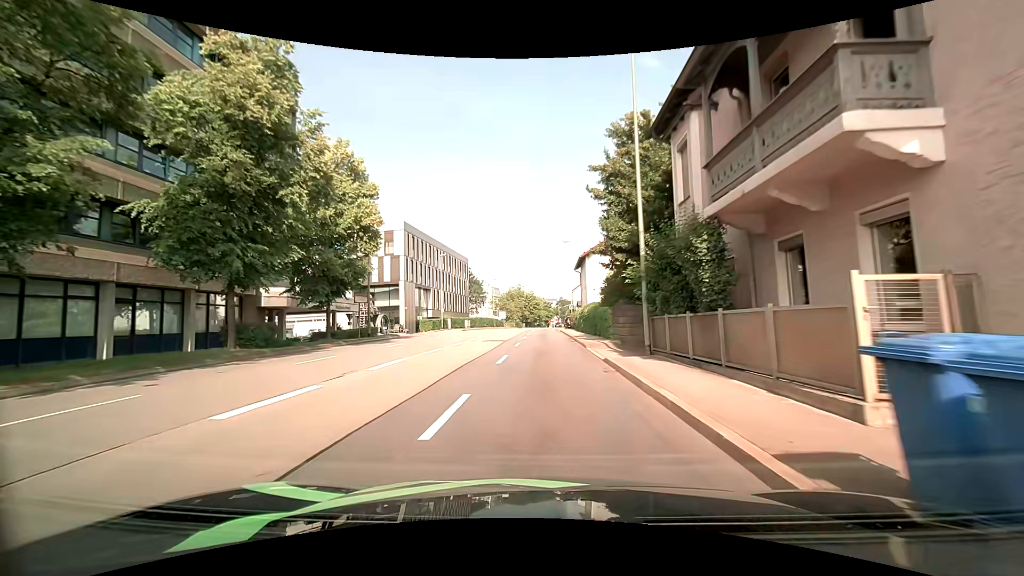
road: primary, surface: asphalt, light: Day
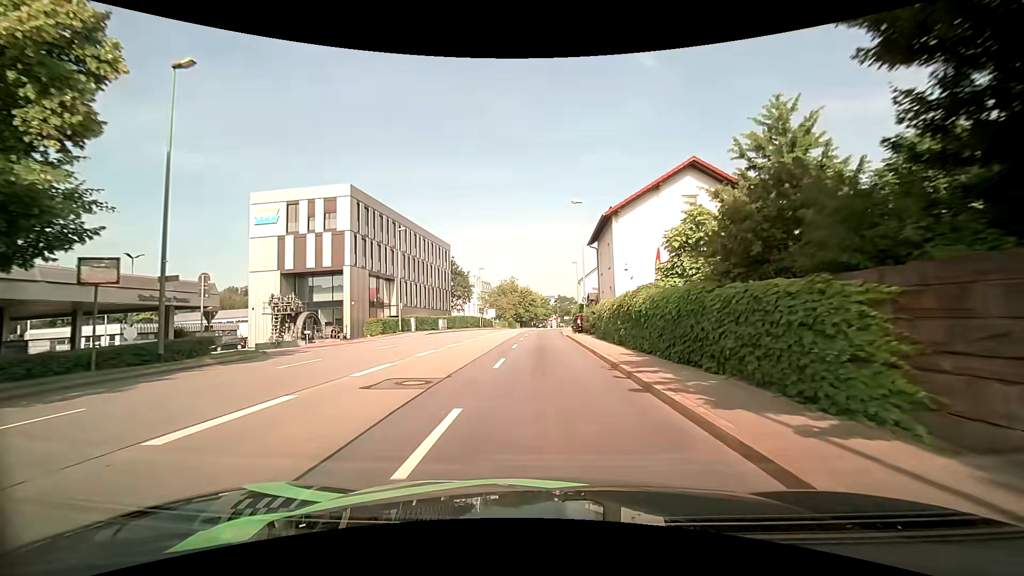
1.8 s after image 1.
(0.0, +19.3) m; 0°
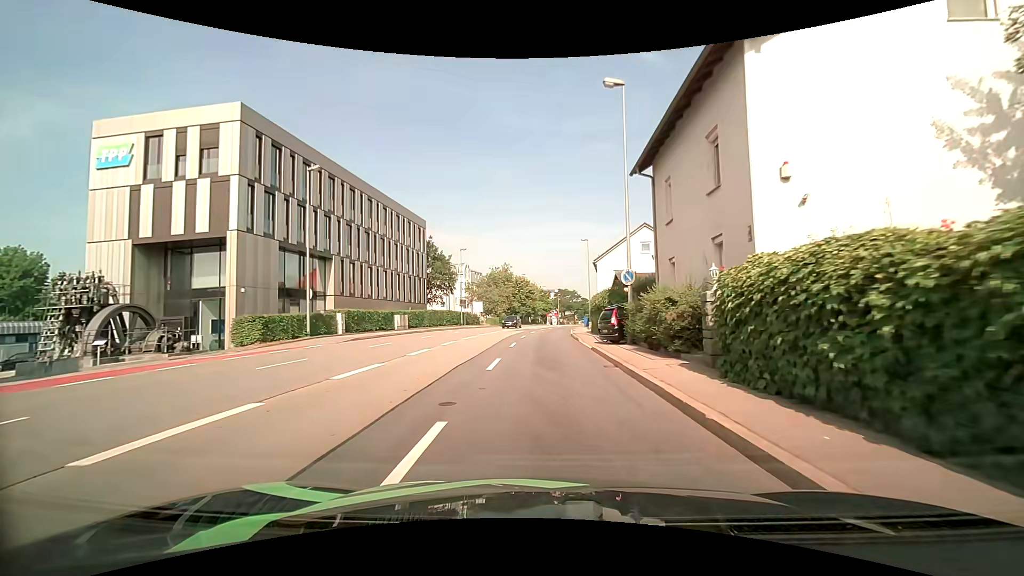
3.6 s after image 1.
(+0.1, +19.0) m; 0°
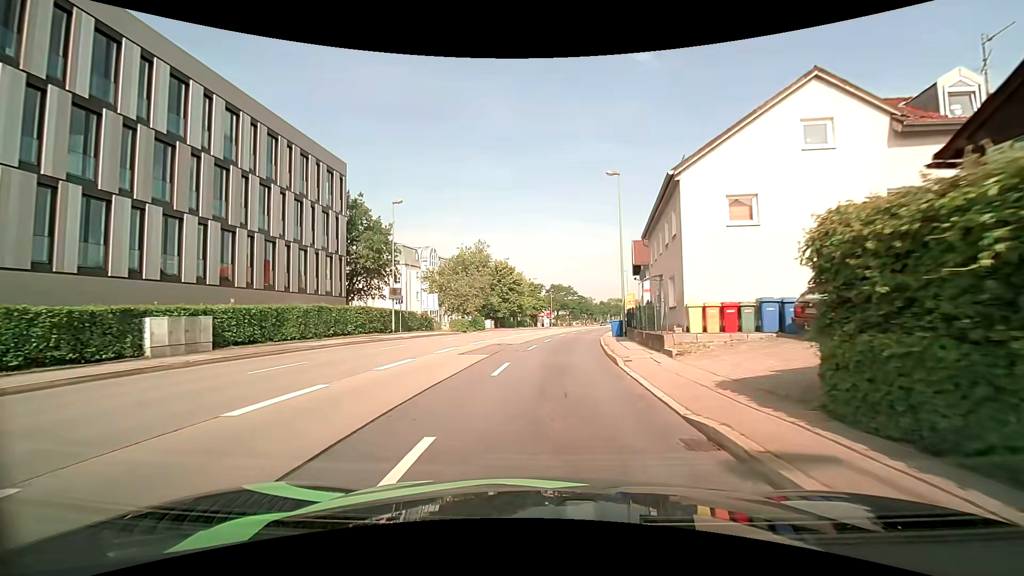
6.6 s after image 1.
(+0.1, +27.5) m; +1°
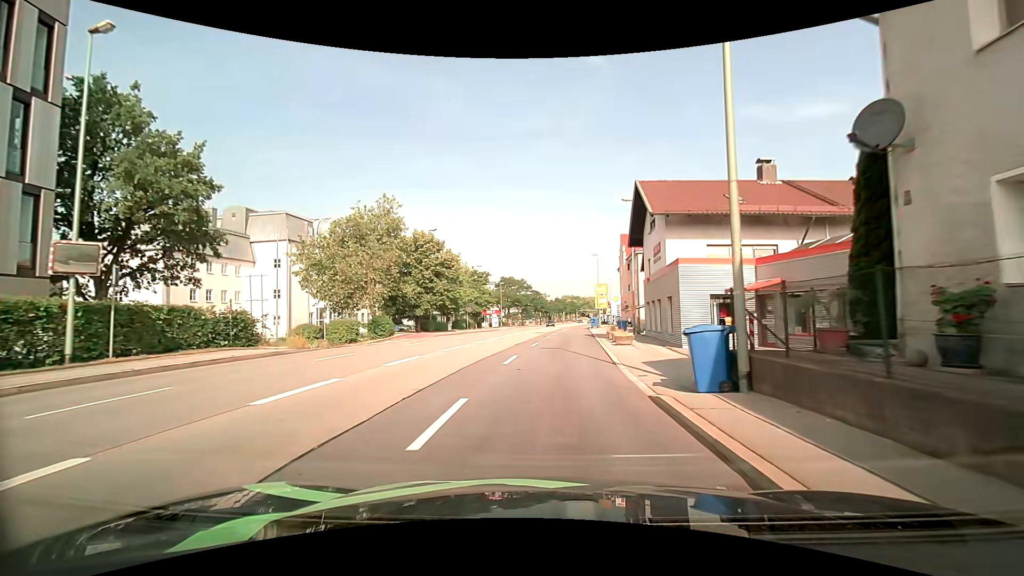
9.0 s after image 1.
(+0.9, +22.7) m; +6°
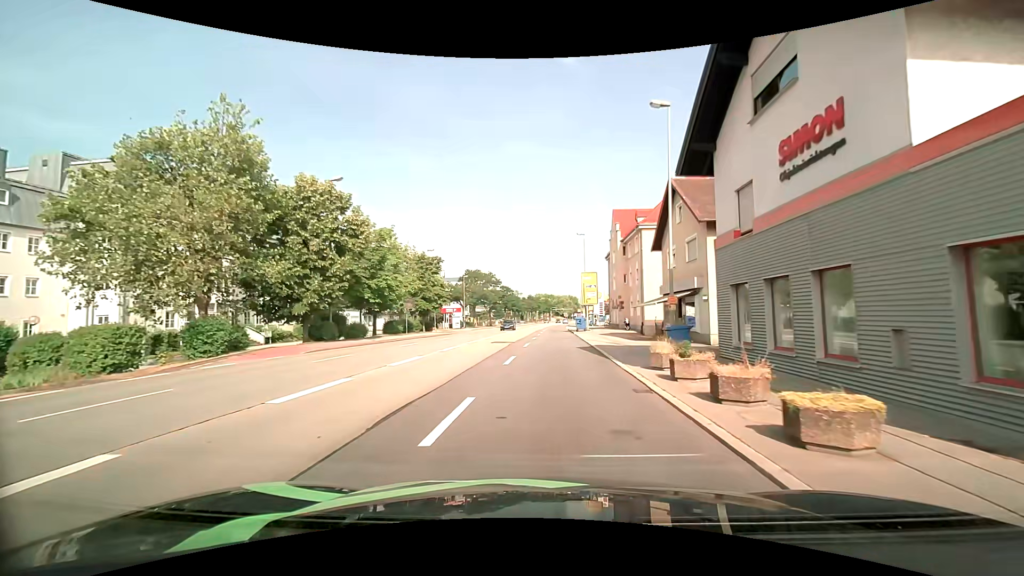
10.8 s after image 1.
(+0.4, +17.7) m; +3°
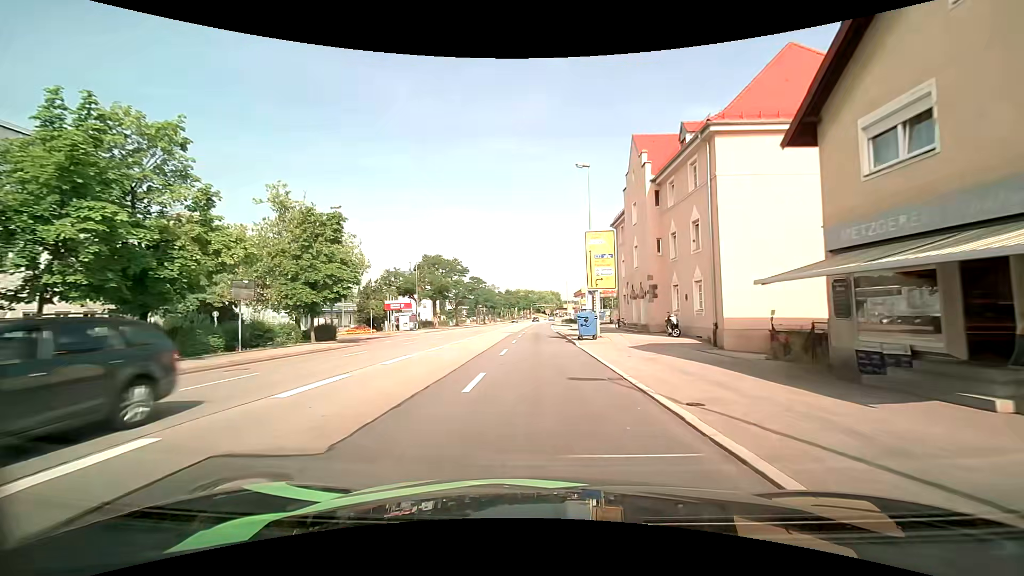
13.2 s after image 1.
(+0.6, +23.2) m; +2°
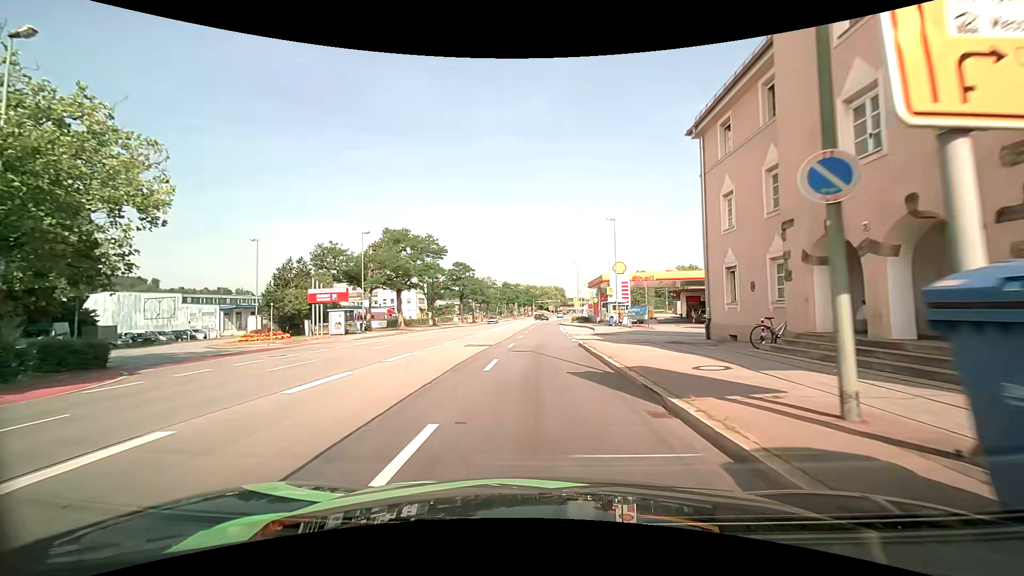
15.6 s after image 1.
(-0.1, +23.8) m; 0°
(0, +10) (0, +20) (0, +30) (0, +40) (0, +50) (+1, +60) (+1, +70) (+2, +80) (+2, +90) (+3, +100) m
